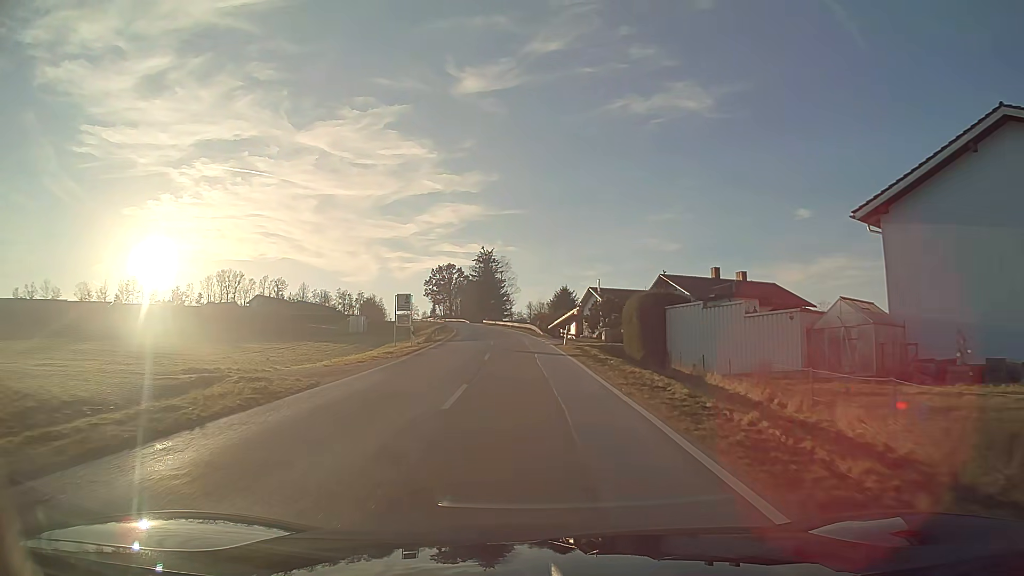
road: tertiary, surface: asphalt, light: Day
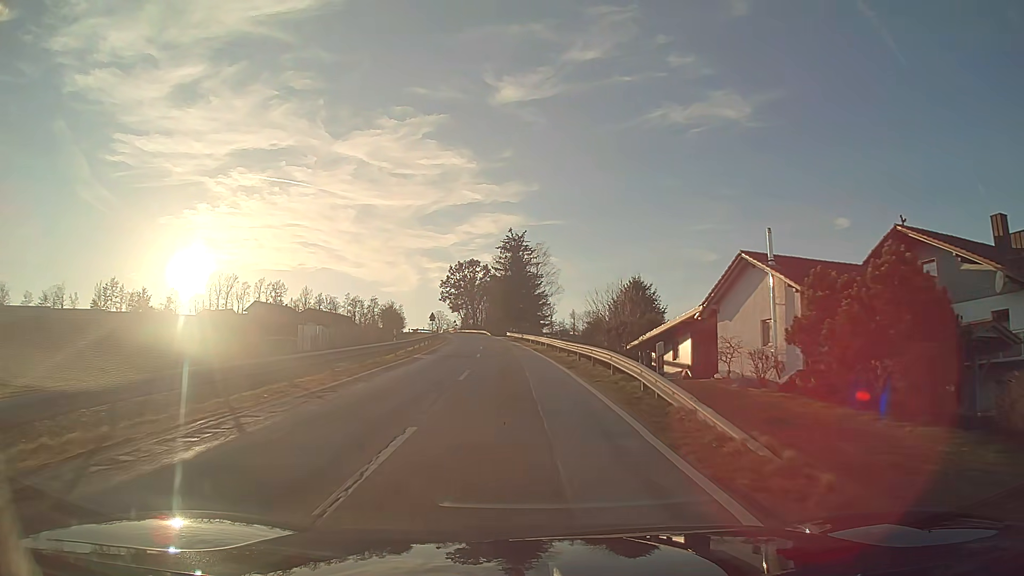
(-1.1, +42.3) m; -4°
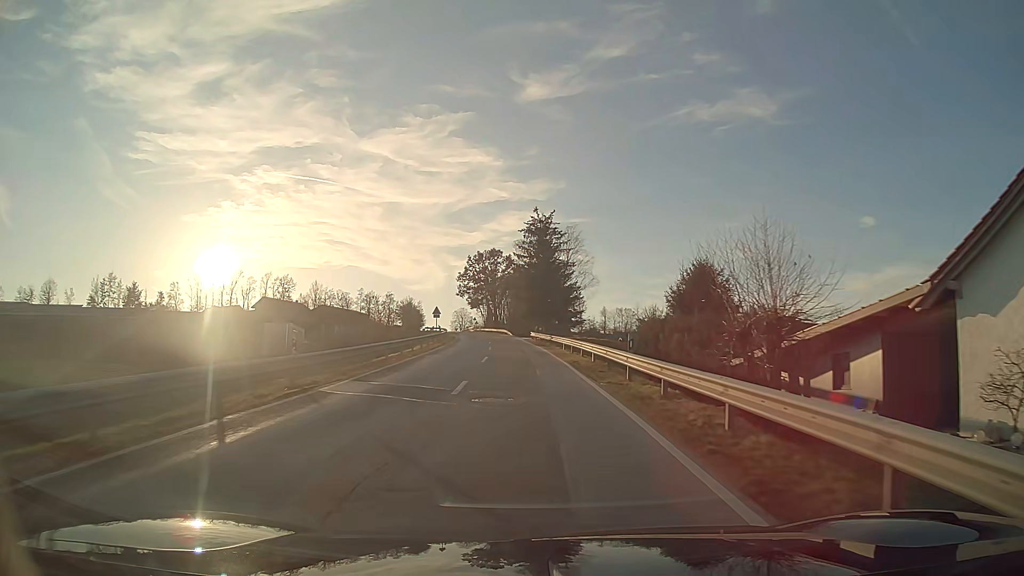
(-0.3, +17.1) m; -2°
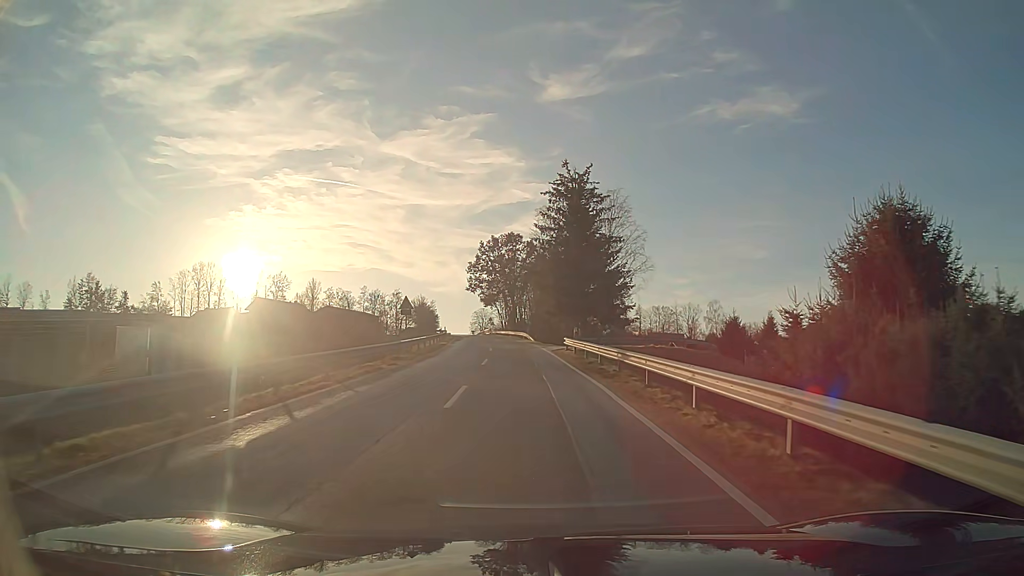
(-0.5, +25.8) m; -2°
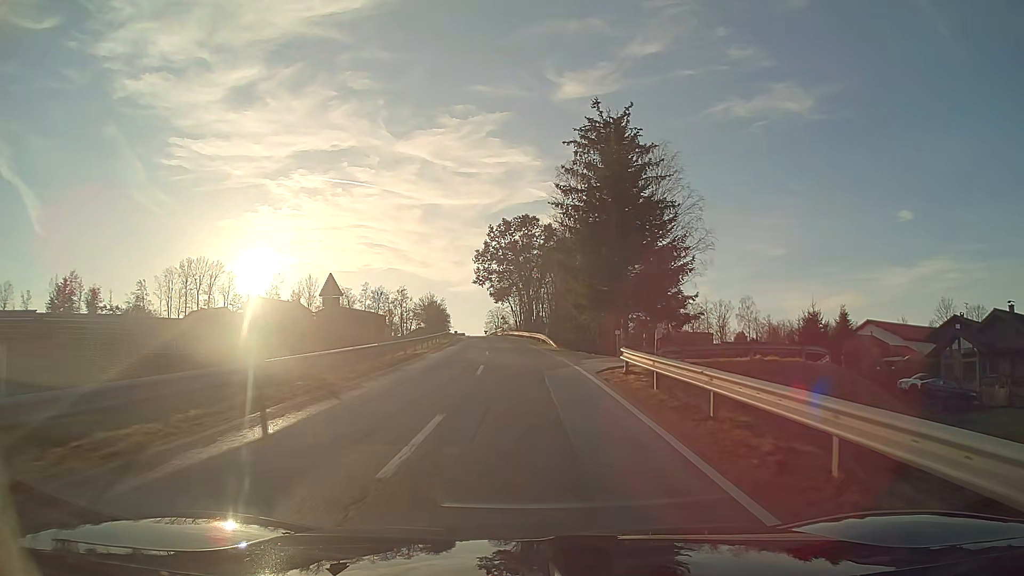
(-0.2, +17.3) m; -2°
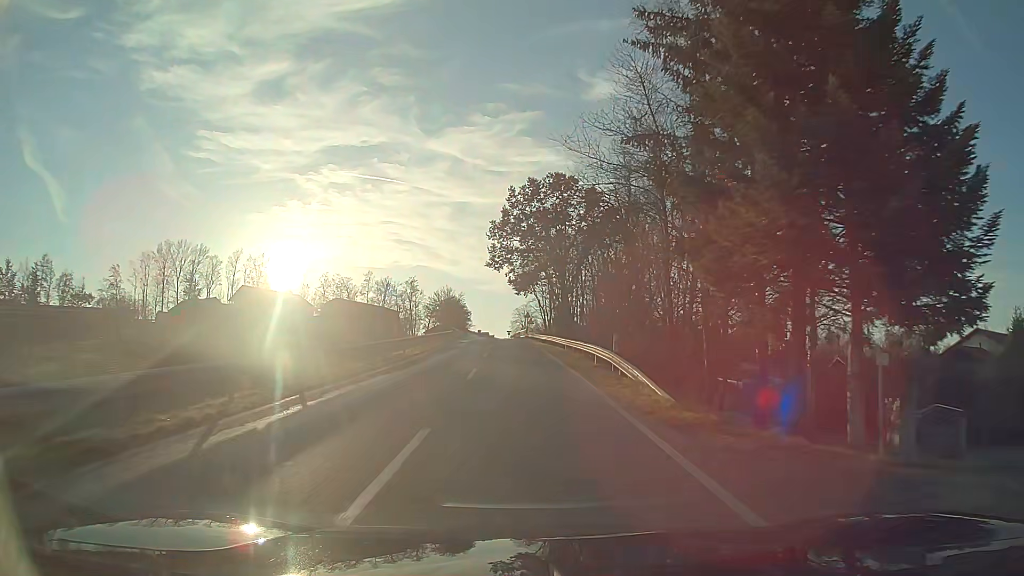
(-0.6, +26.0) m; -2°
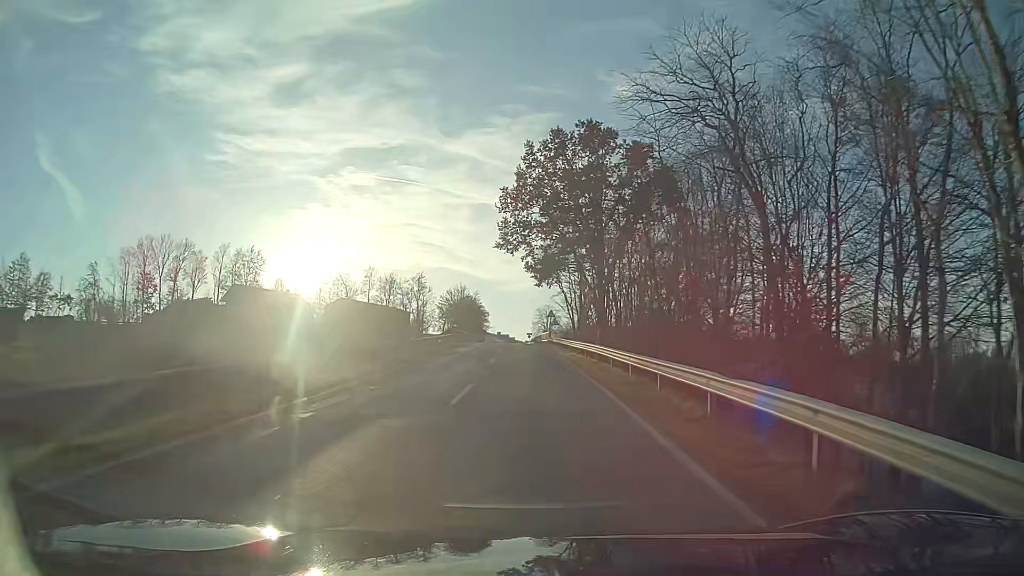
(-0.3, +17.5) m; -2°
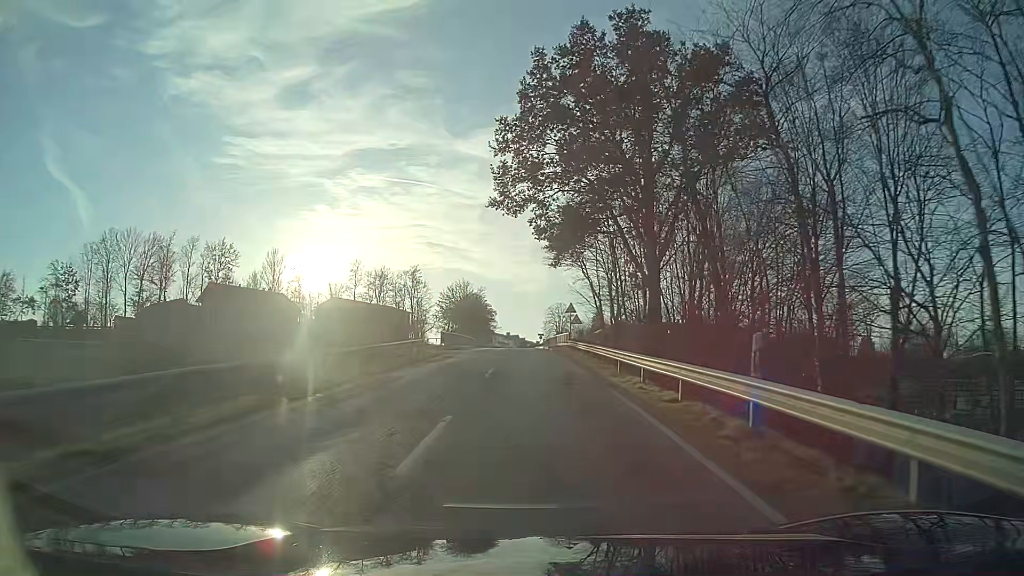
(-0.1, +17.8) m; -1°
